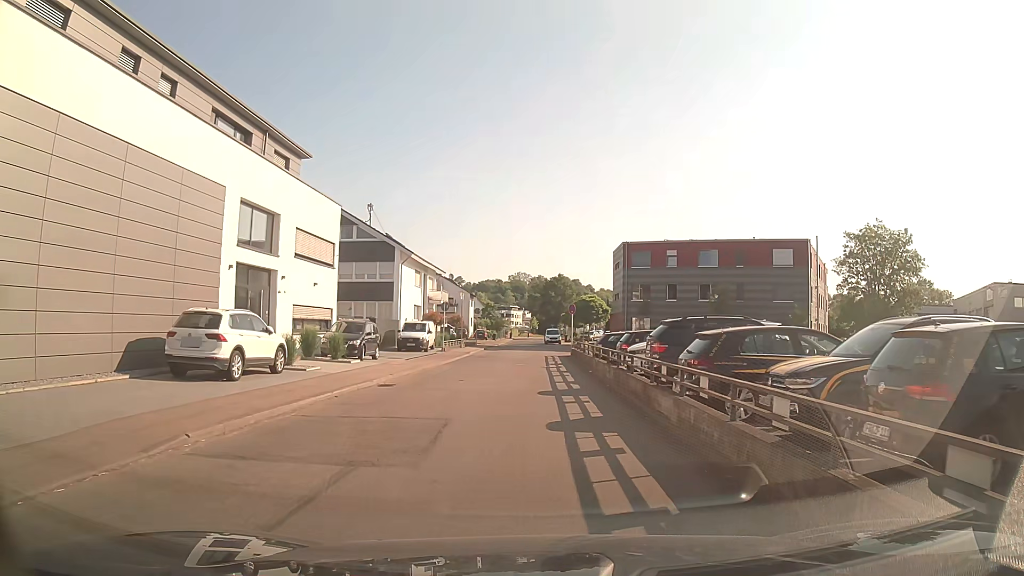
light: Day
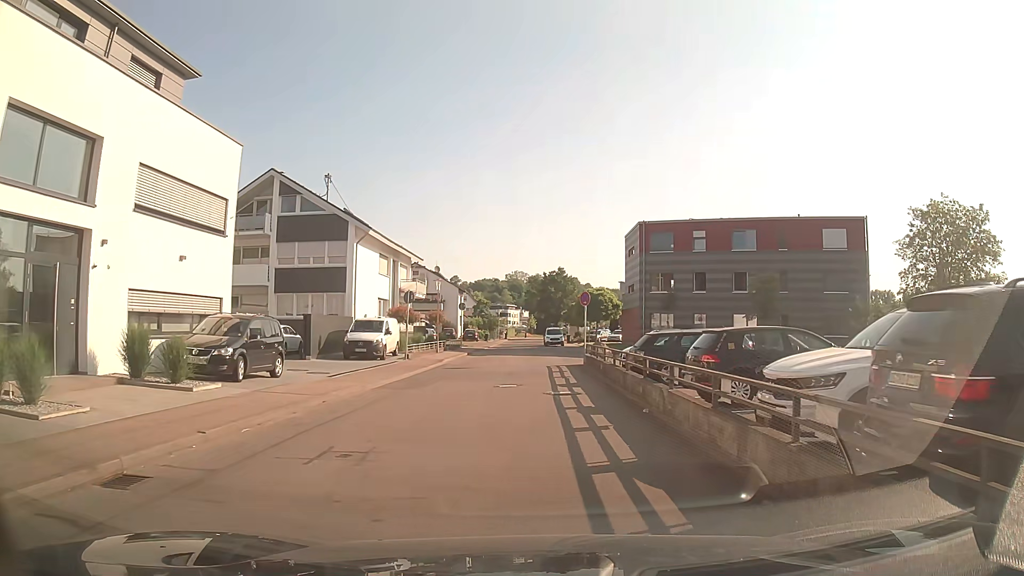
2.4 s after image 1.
(+0.2, +11.7) m; +2°
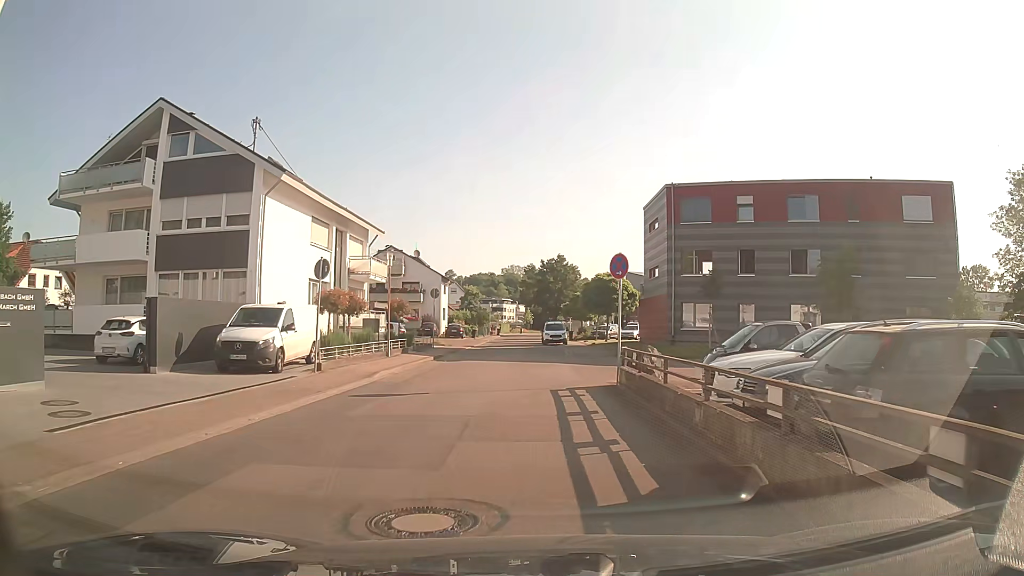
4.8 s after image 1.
(-0.1, +12.5) m; -1°
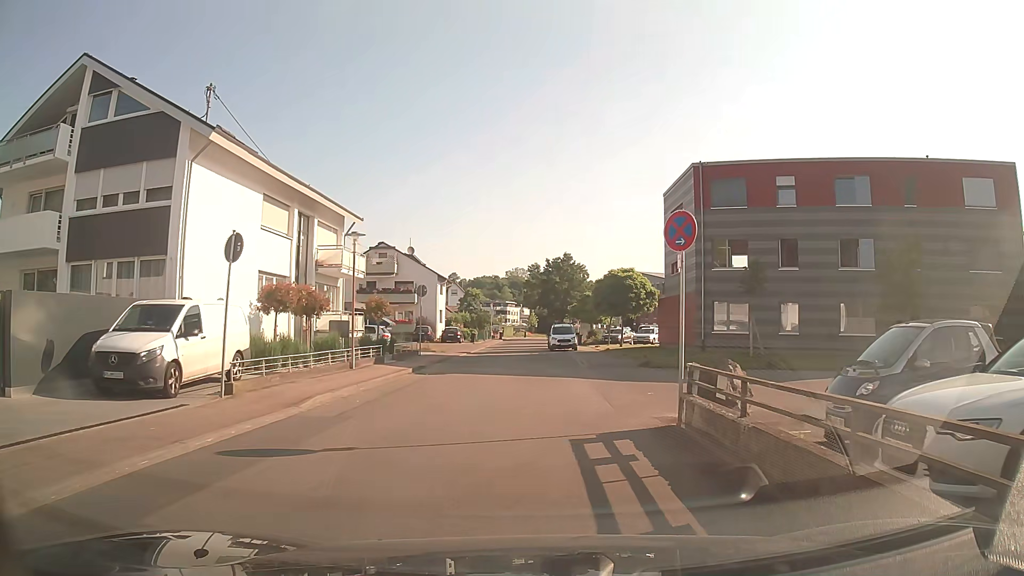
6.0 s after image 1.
(0.0, +6.1) m; 0°
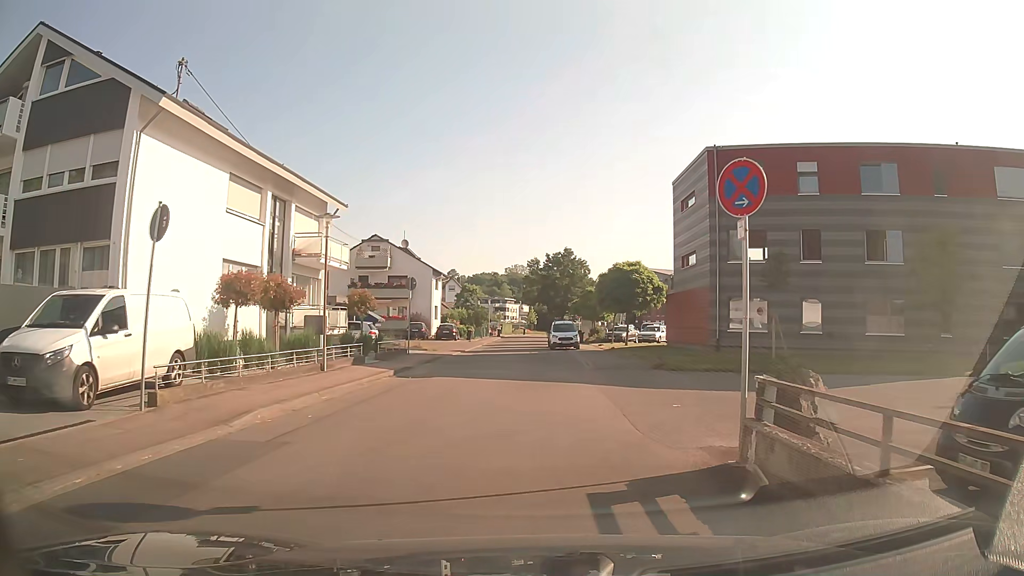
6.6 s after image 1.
(-0.1, +2.9) m; -2°
